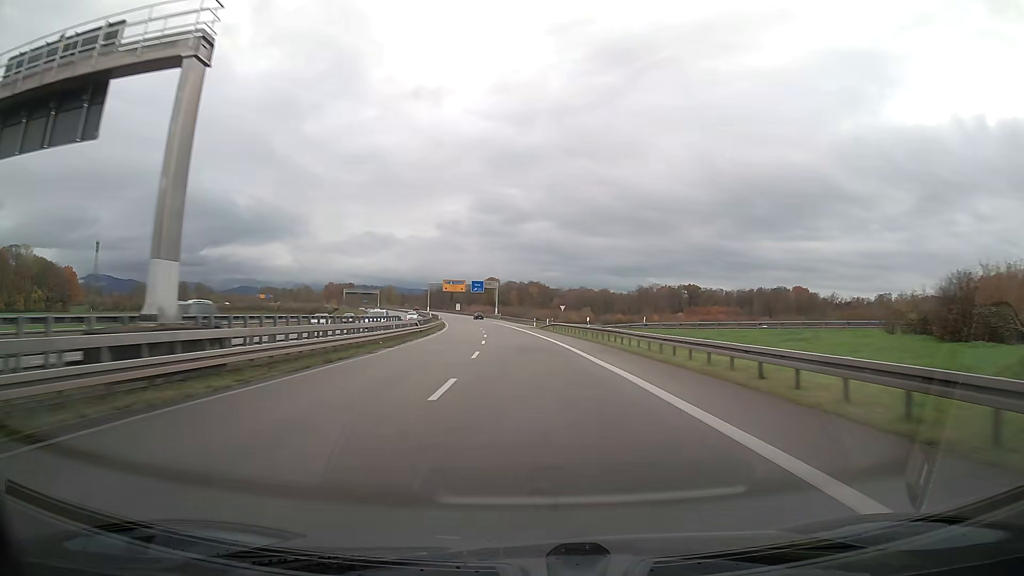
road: trunk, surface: asphalt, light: Day
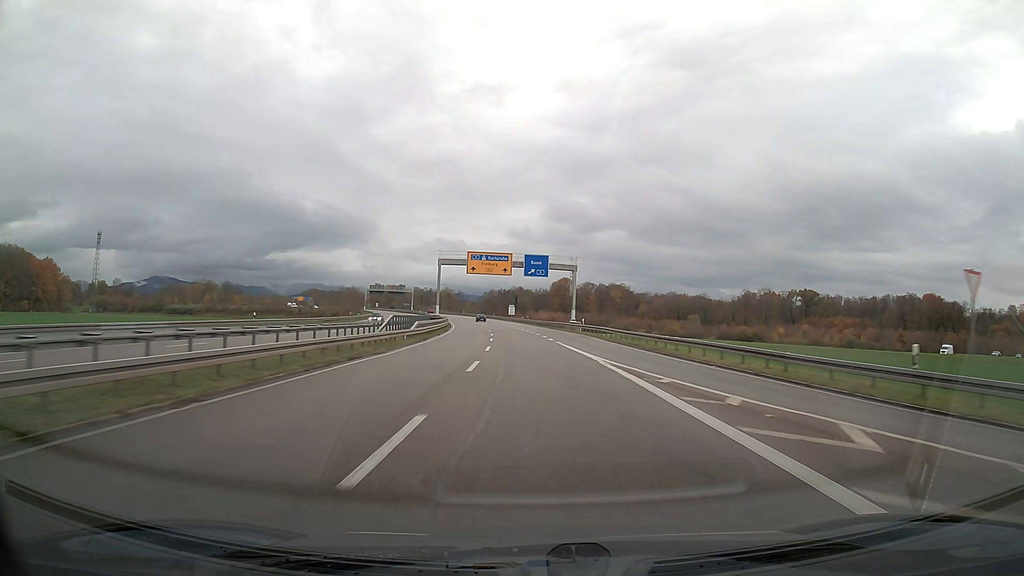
(-4.6, +76.7) m; -6°
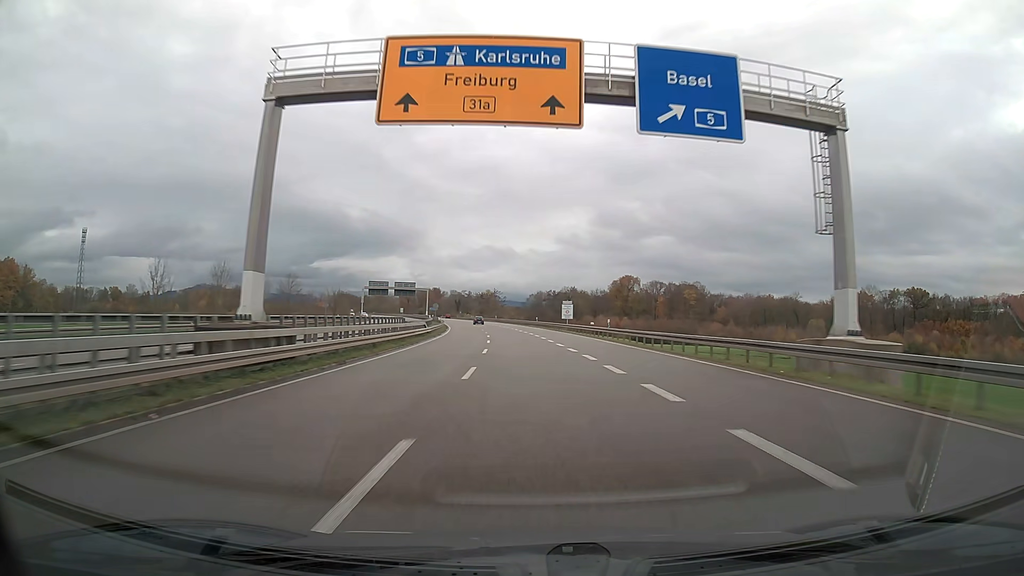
(-2.2, +61.2) m; -4°
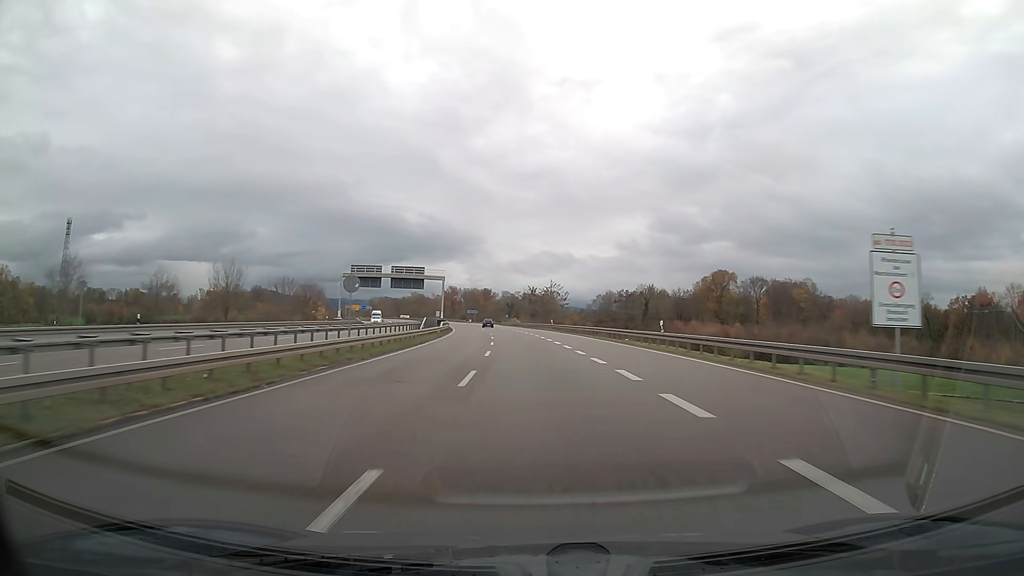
(-2.7, +60.9) m; -5°
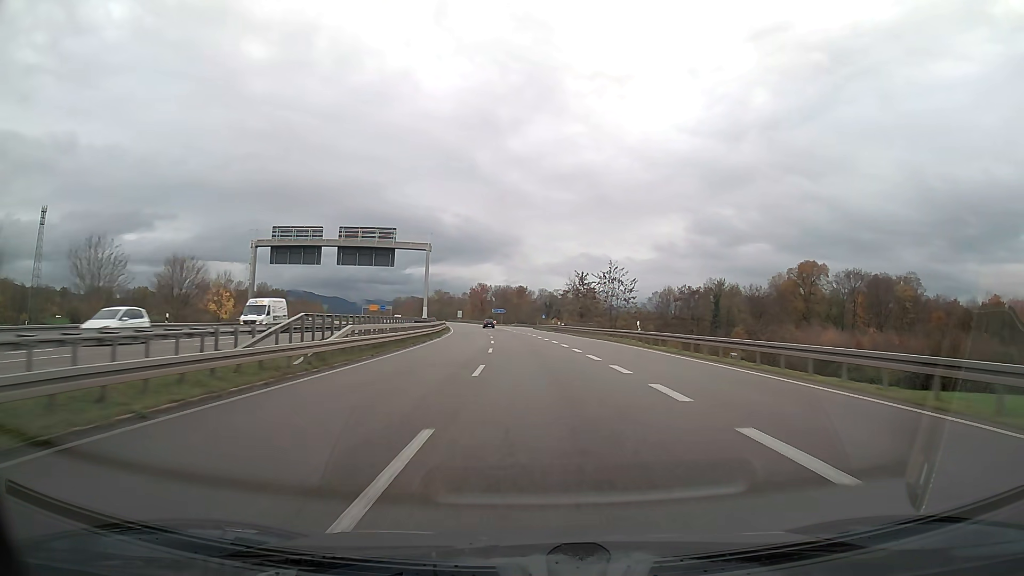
(-1.3, +45.4) m; -3°
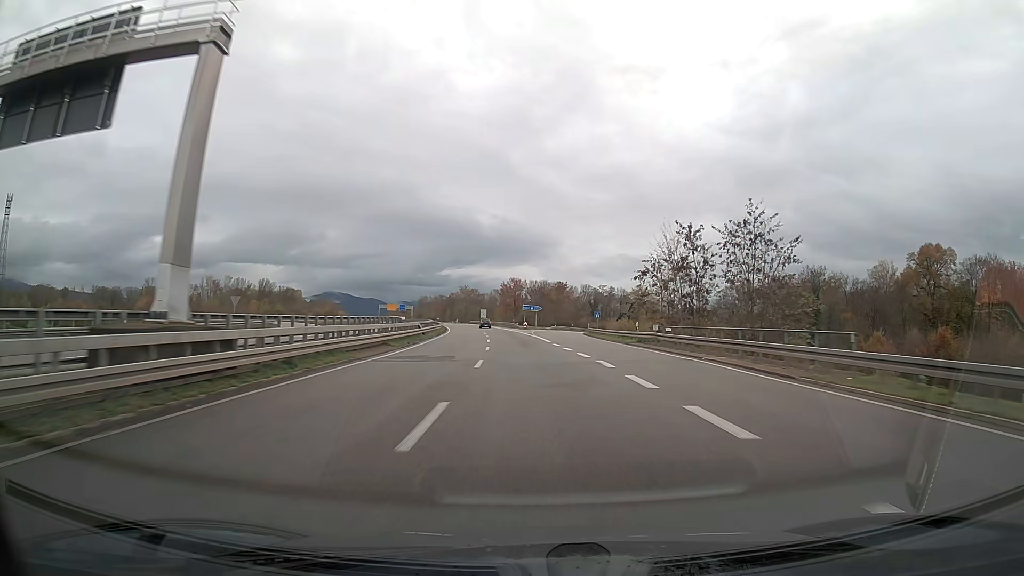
(-1.2, +45.0) m; -3°
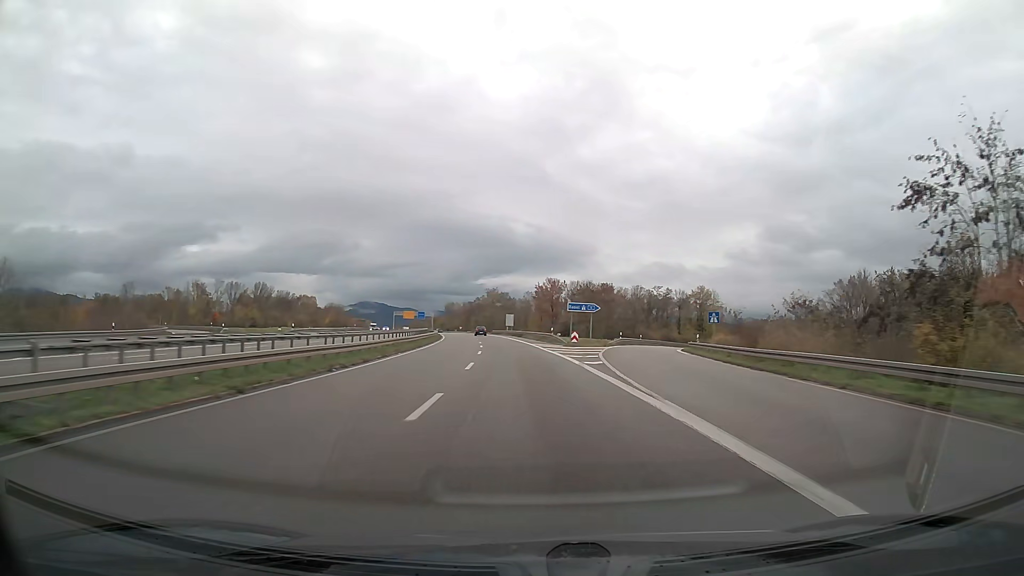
(-1.3, +44.9) m; -3°
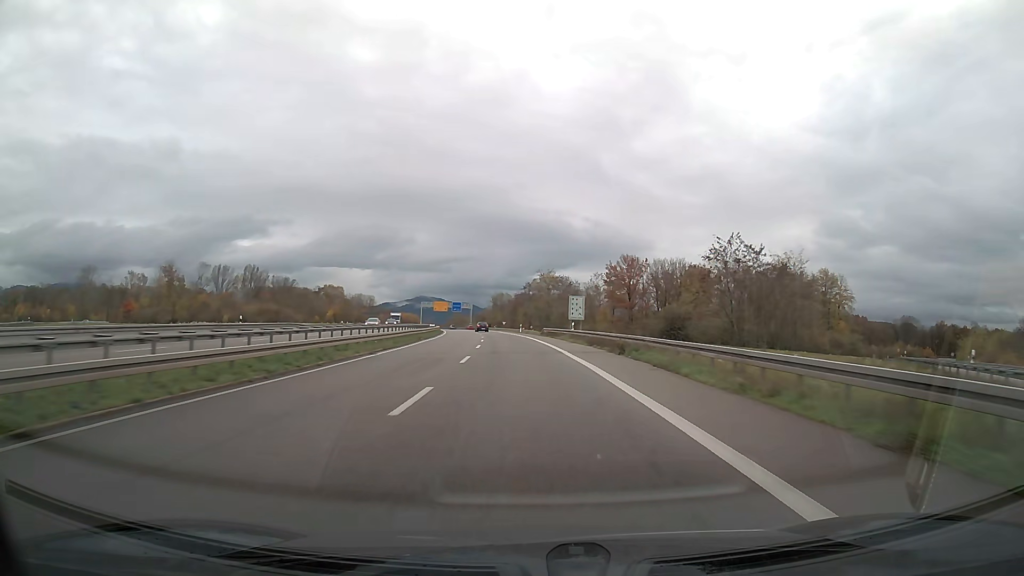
(-2.5, +59.7) m; -5°
(0, +10) (0, +20) (-1, +30) (-1, +40) (-2, +50) (-2, +60) (-3, +70) (-4, +80) (-6, +90) (-7, +100) m
